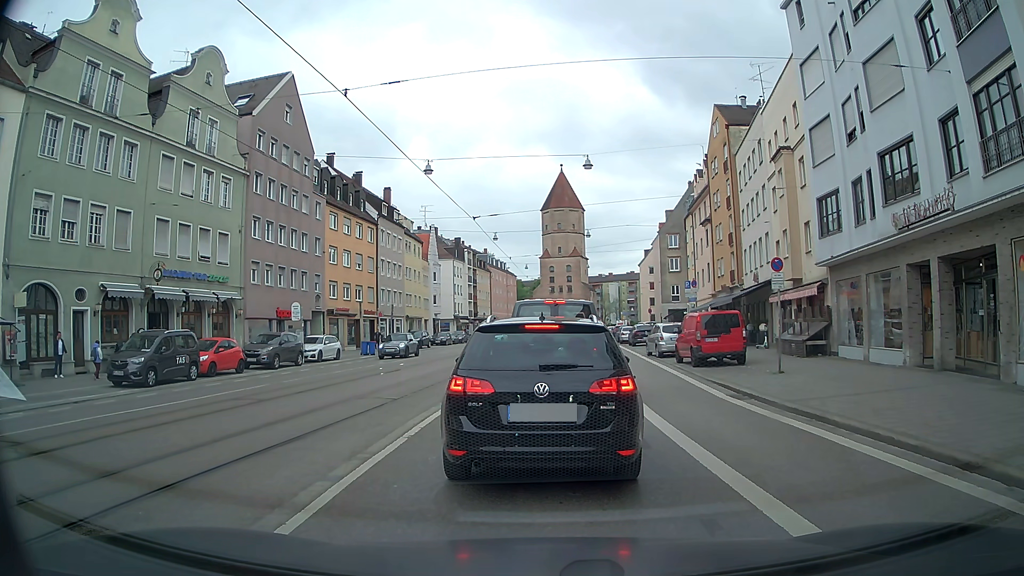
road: tertiary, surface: asphalt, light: Day
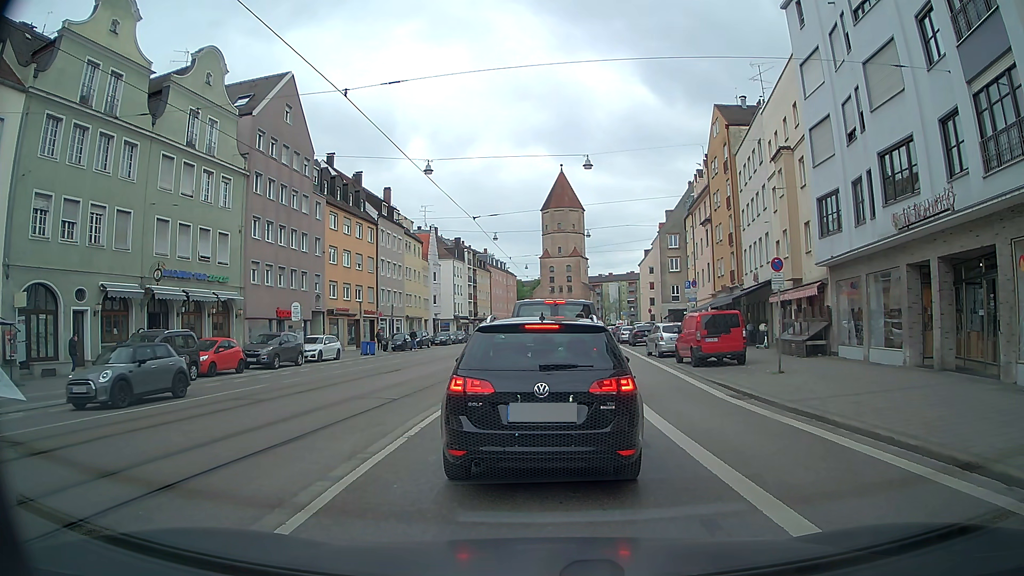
(0.0, 0.0) m; 0°
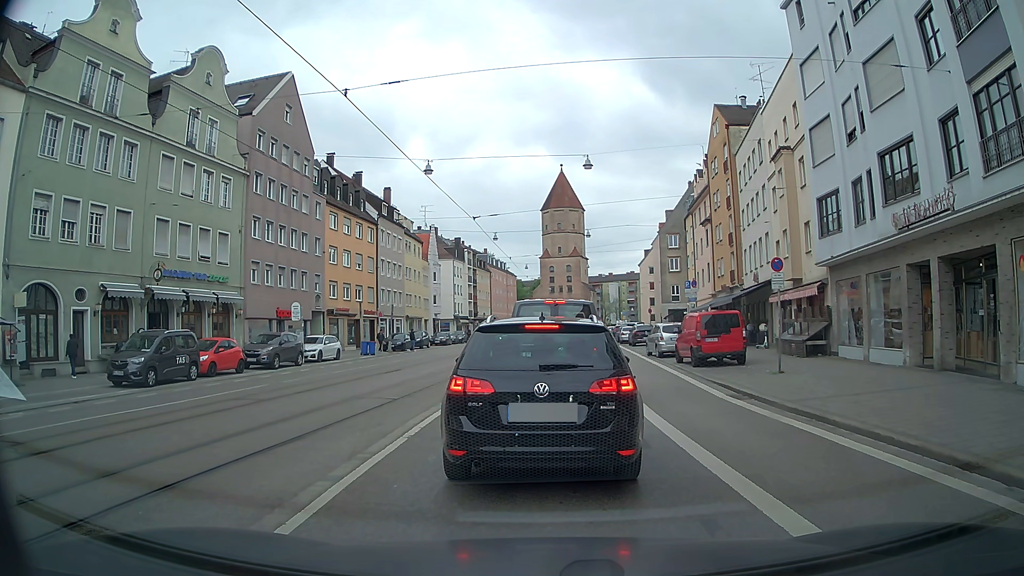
(0.0, 0.0) m; 0°
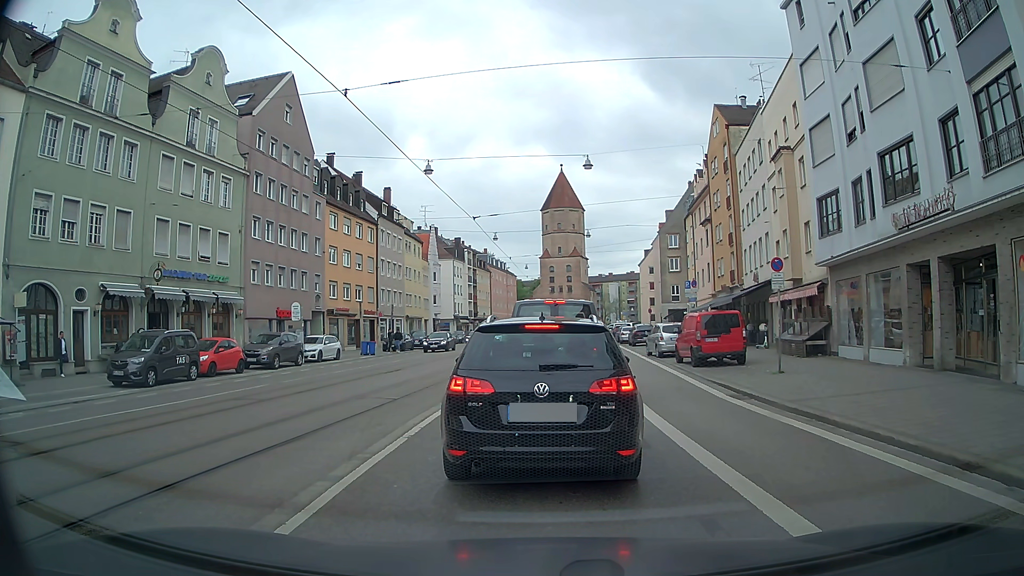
(0.0, 0.0) m; 0°
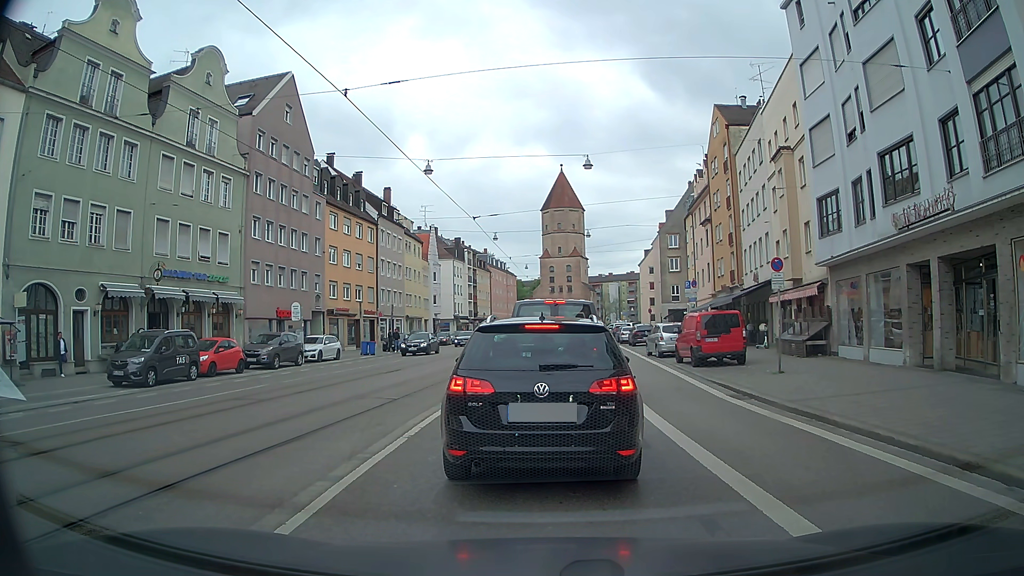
(0.0, 0.0) m; 0°
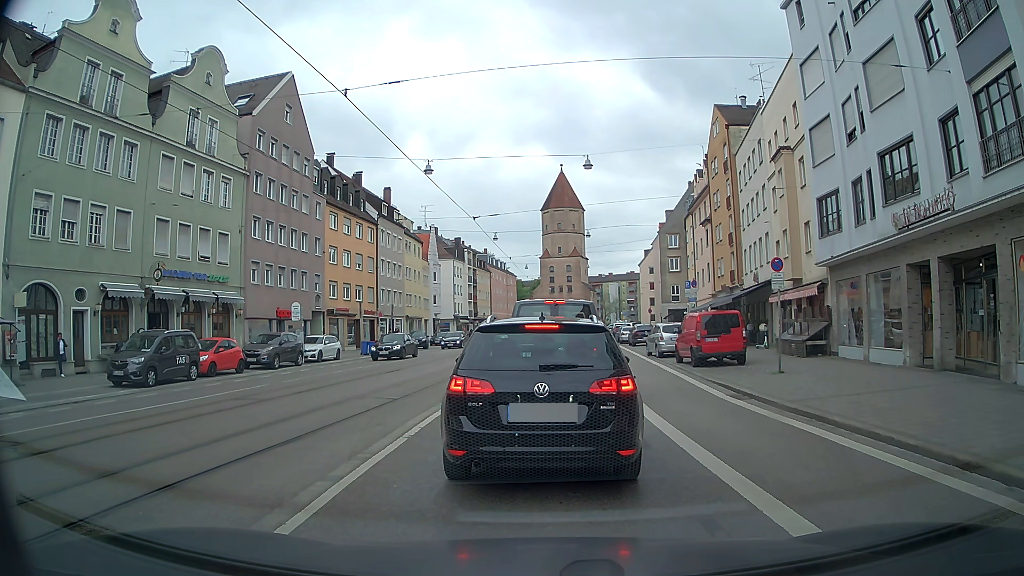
(0.0, 0.0) m; 0°
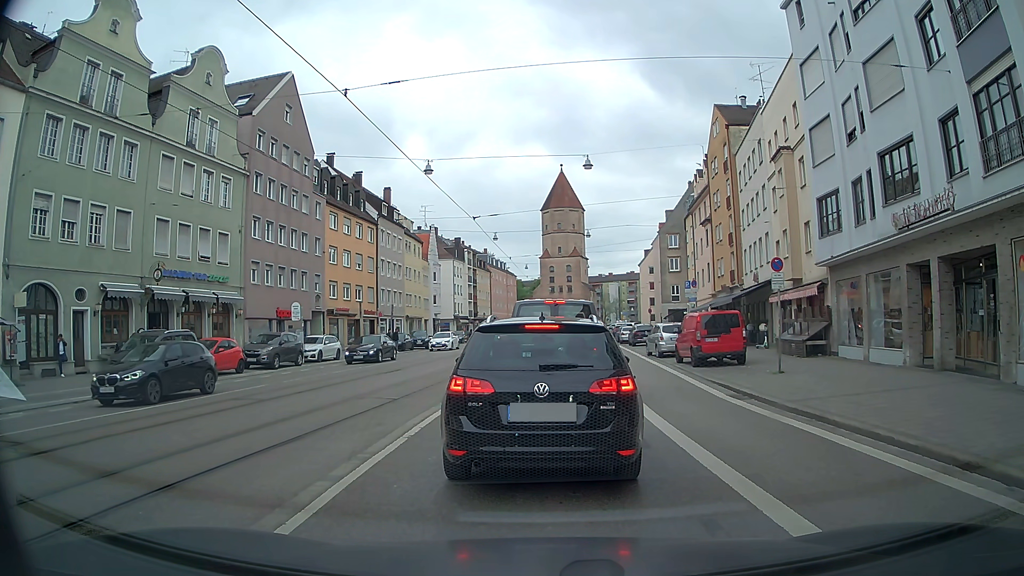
(0.0, 0.0) m; 0°
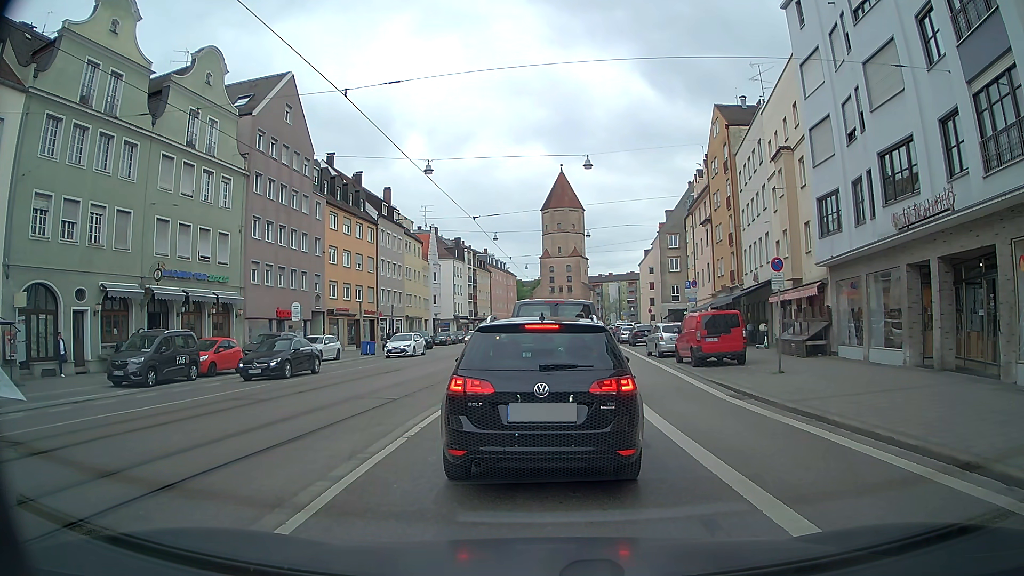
(0.0, 0.0) m; 0°
